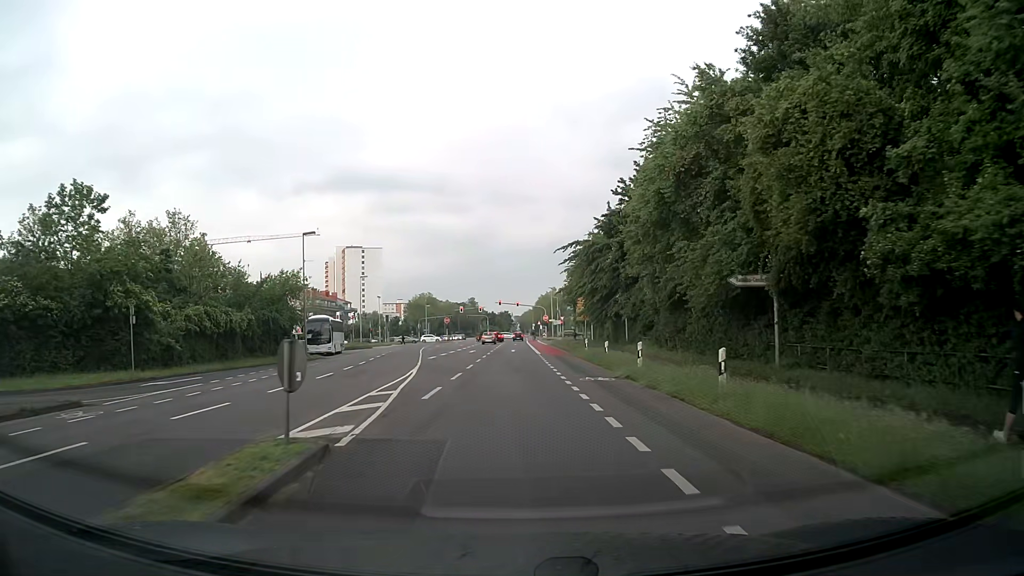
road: secondary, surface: asphalt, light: Day
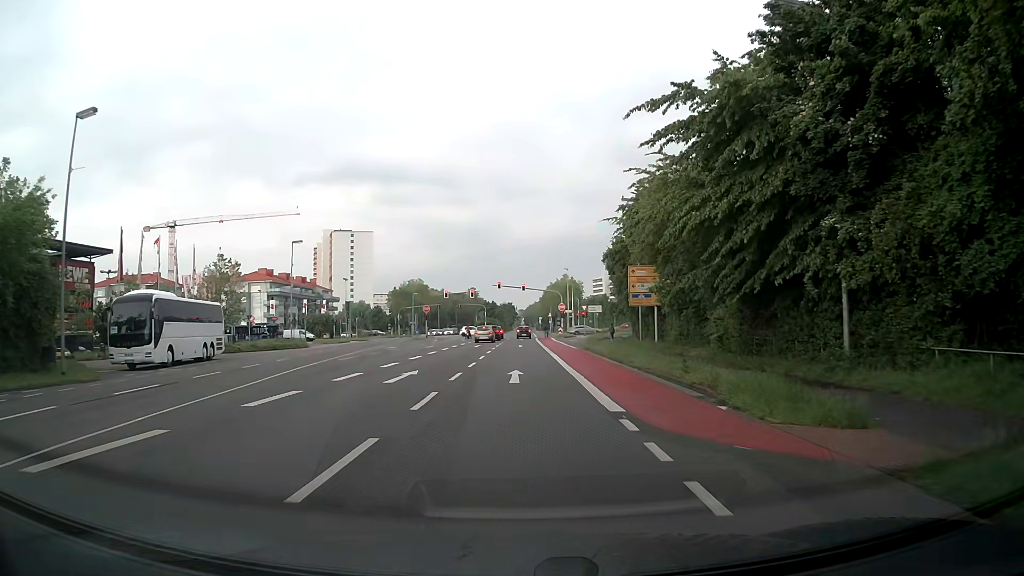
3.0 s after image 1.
(-0.2, +33.1) m; 0°
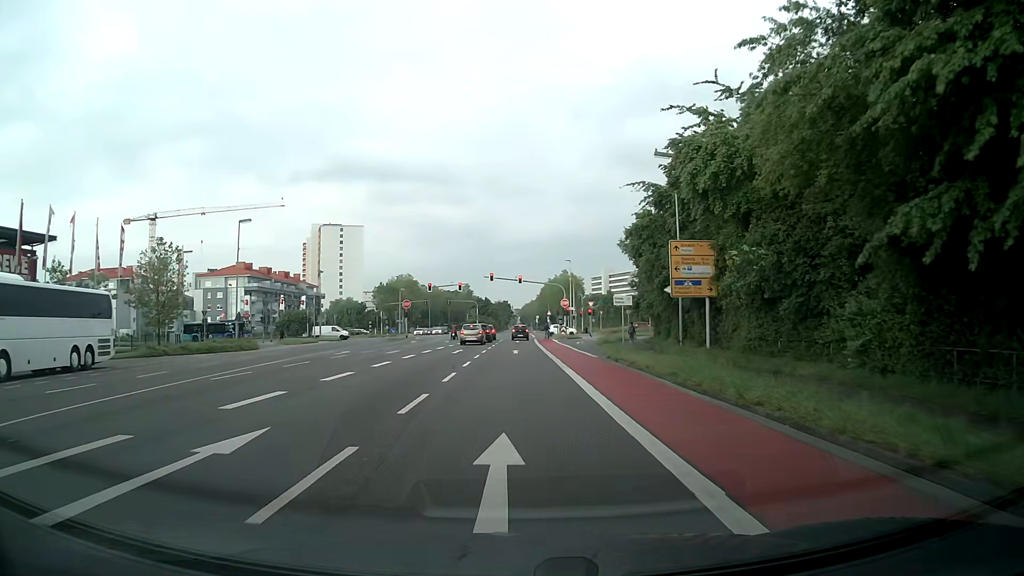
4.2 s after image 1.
(0.0, +12.8) m; 0°
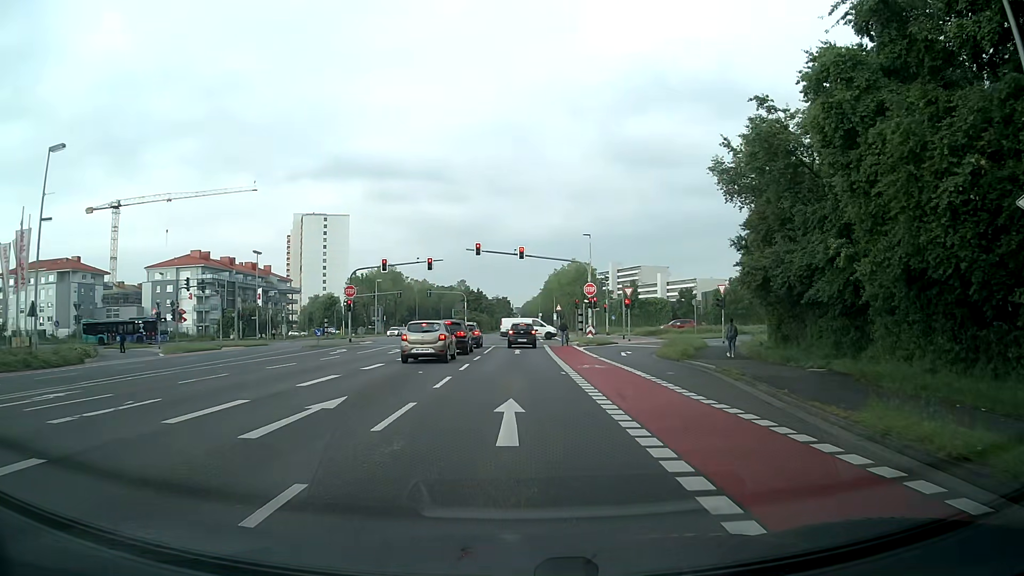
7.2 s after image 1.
(0.0, +25.6) m; 0°
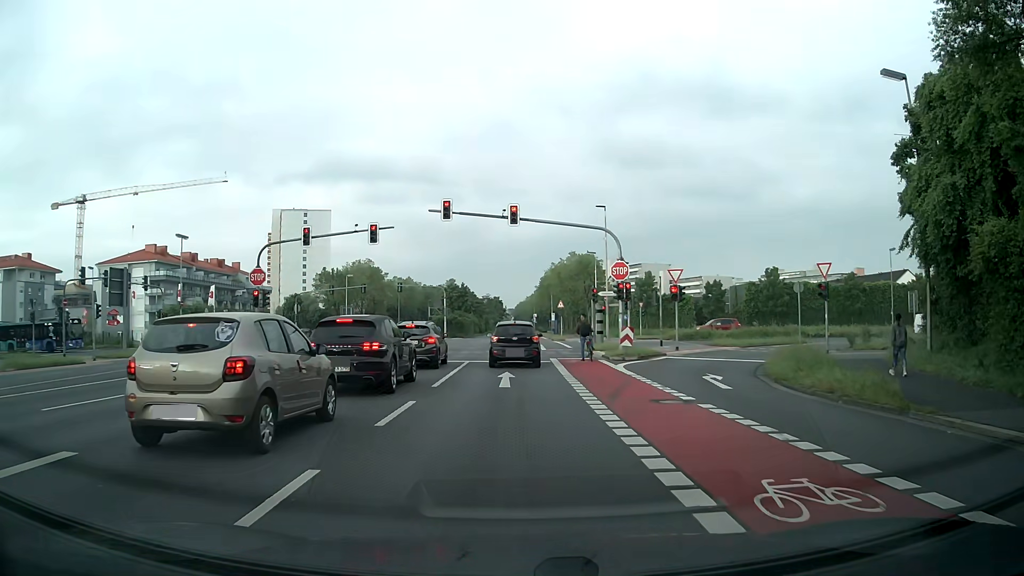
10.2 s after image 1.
(+0.2, +17.1) m; +1°
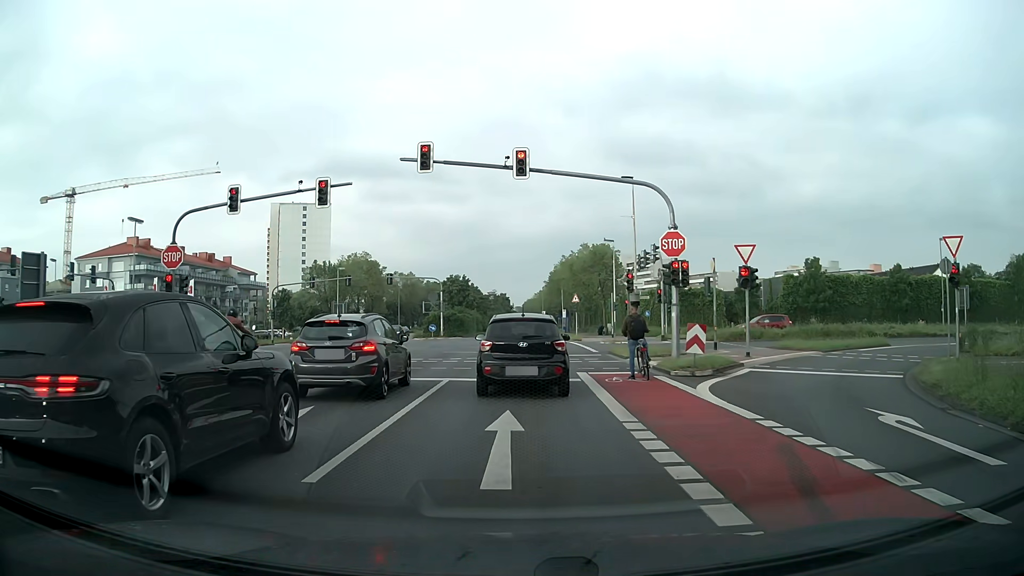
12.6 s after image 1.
(0.0, +9.5) m; -1°
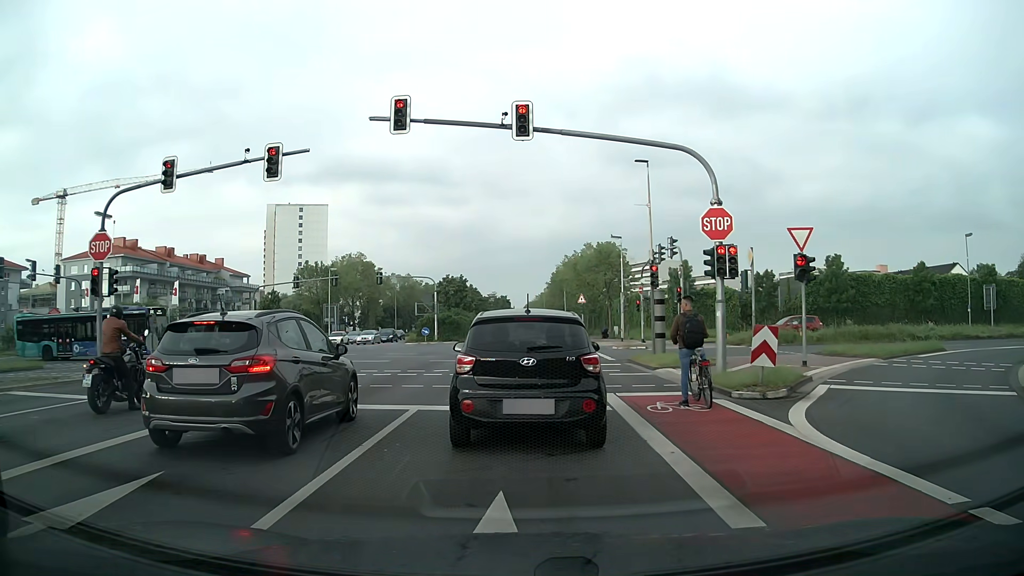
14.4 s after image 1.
(+0.1, +4.9) m; +1°
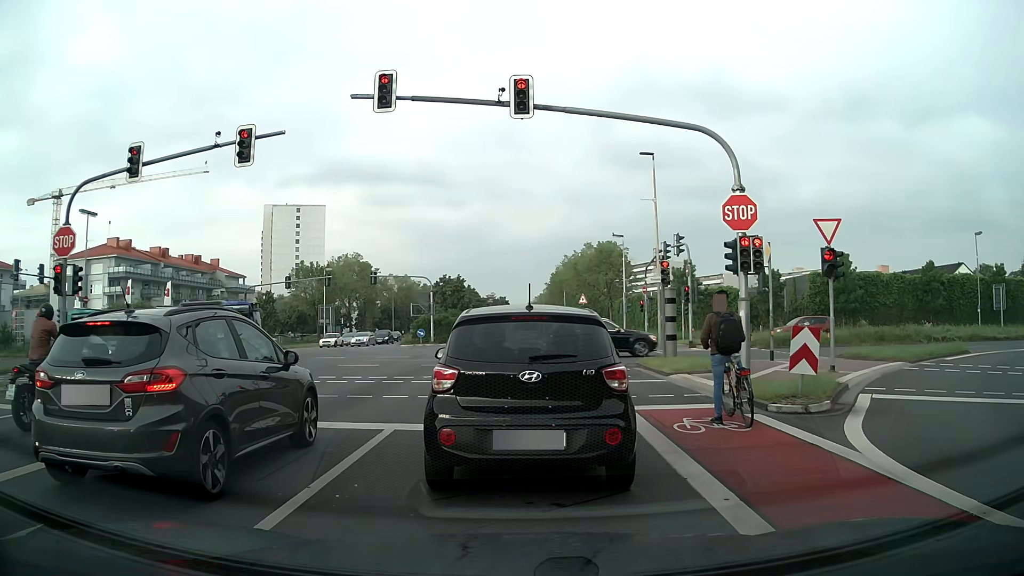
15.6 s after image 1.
(0.0, +1.8) m; -1°
